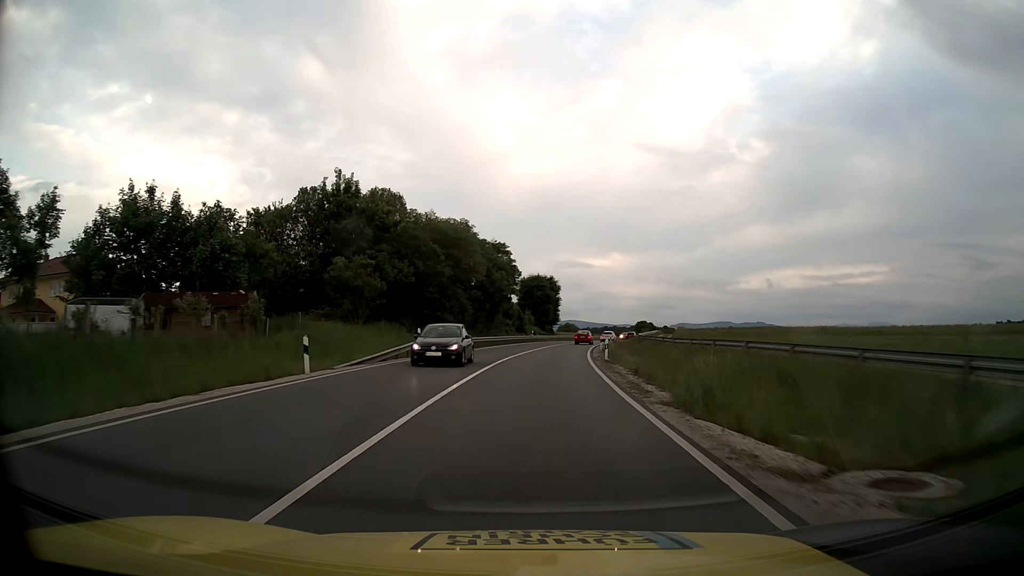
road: primary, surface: asphalt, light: Day
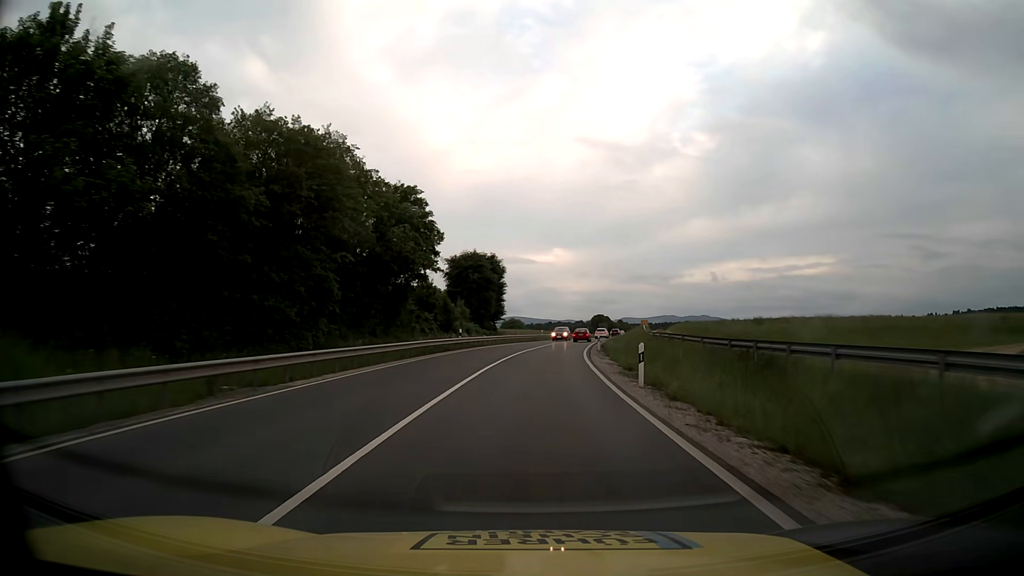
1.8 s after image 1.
(+1.1, +33.5) m; +5°
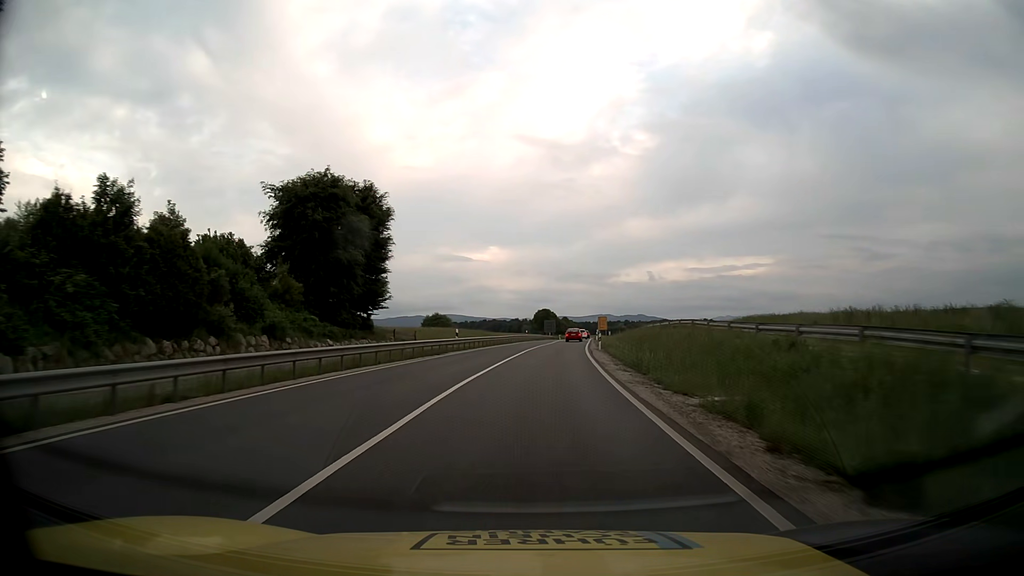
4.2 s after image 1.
(+2.1, +45.3) m; +5°
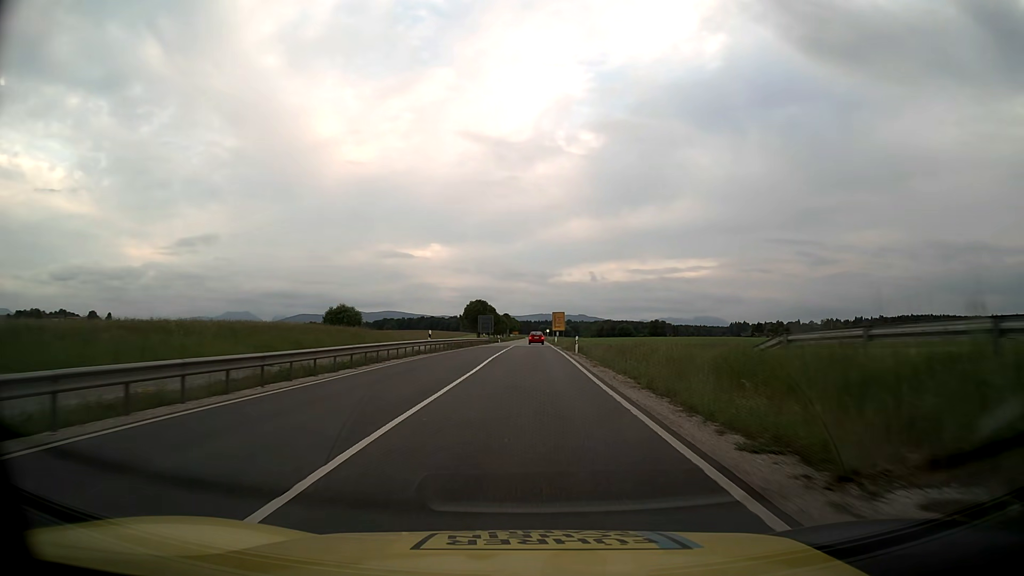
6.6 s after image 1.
(+2.2, +45.2) m; +5°
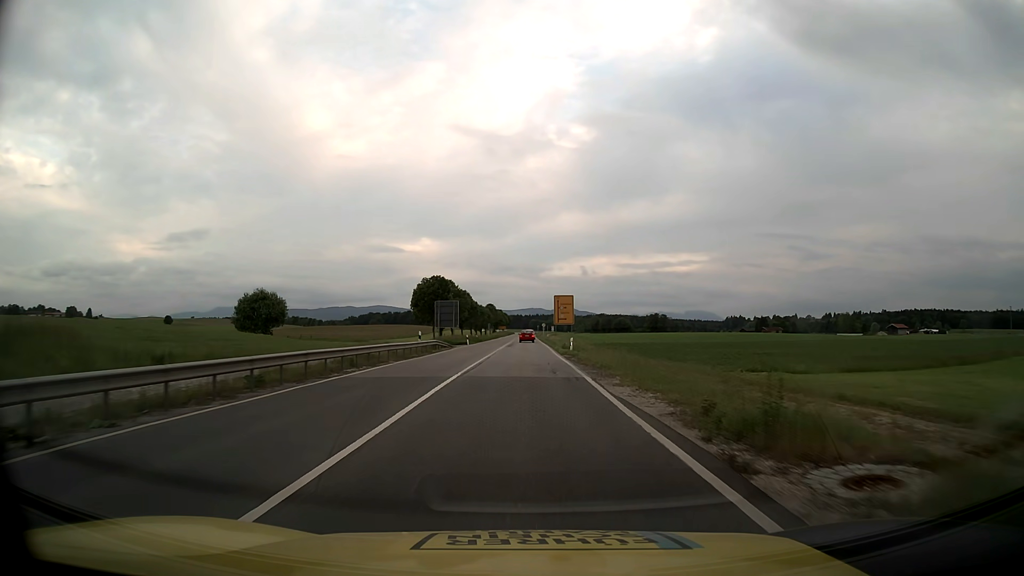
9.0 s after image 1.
(+0.5, +44.9) m; +1°
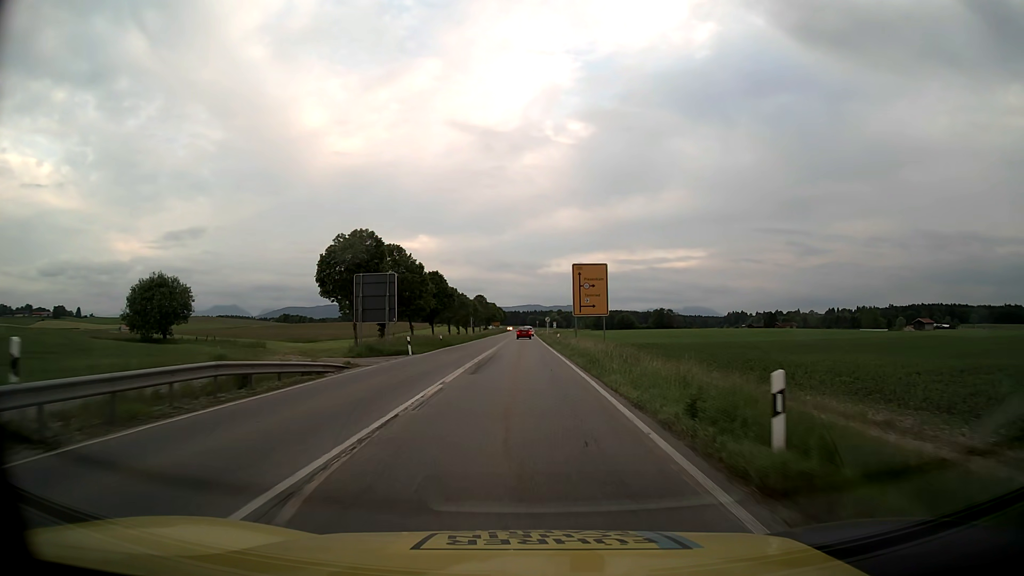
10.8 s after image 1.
(0.0, +33.8) m; 0°
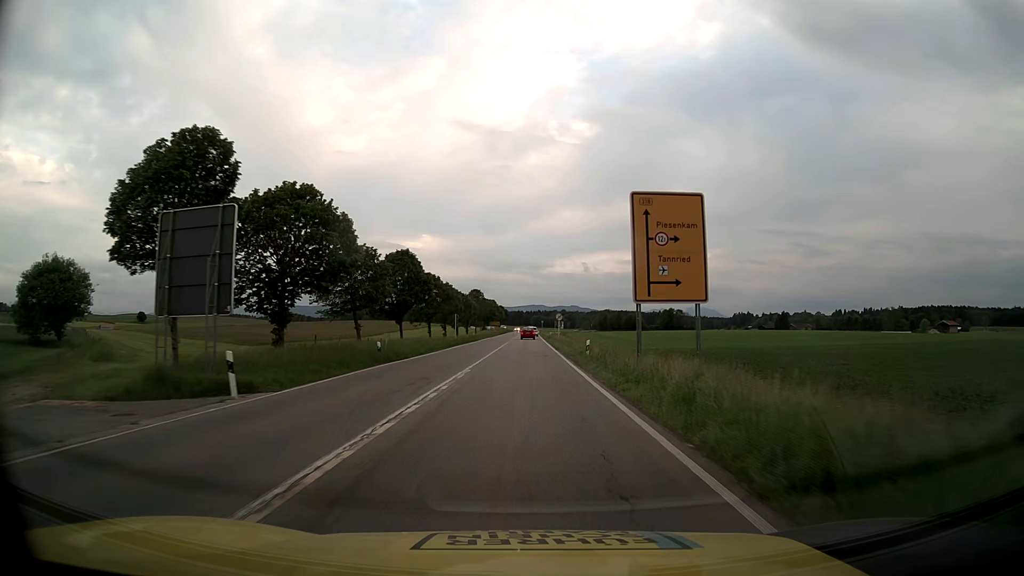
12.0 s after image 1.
(-0.1, +22.7) m; 0°
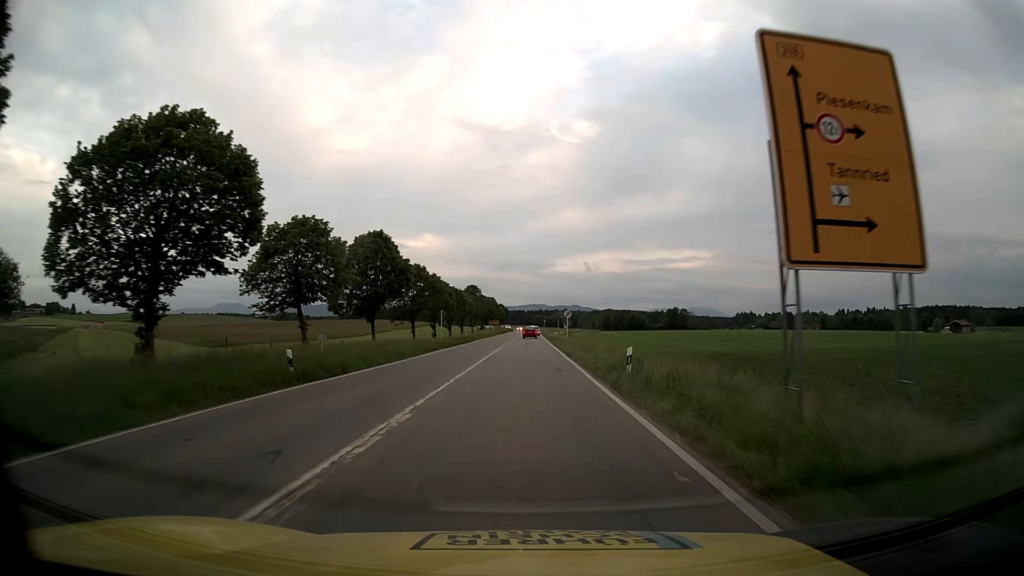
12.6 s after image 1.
(0.0, +11.4) m; 0°
(0, +10) (0, +20) (0, +30) (0, +40) (0, +50) (0, +60) (0, +70) (0, +80) (0, +90) (0, +100) m
